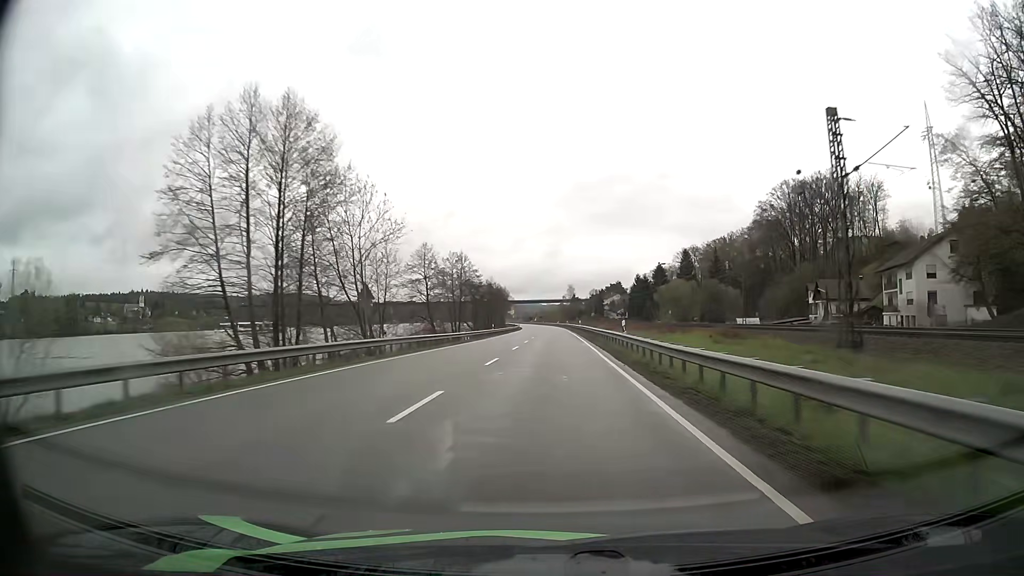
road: primary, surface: asphalt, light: Day
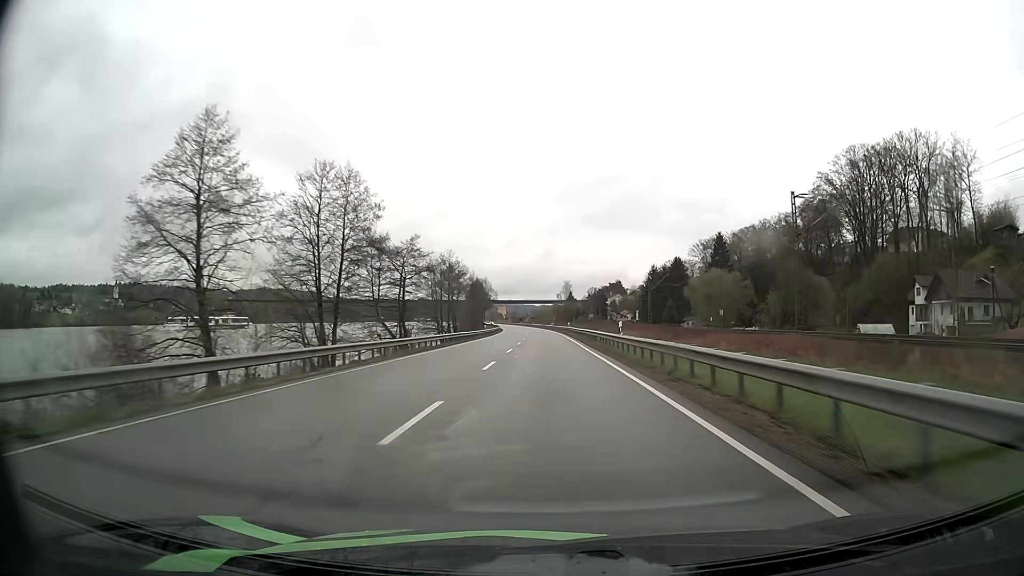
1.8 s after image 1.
(+0.4, +49.2) m; 0°
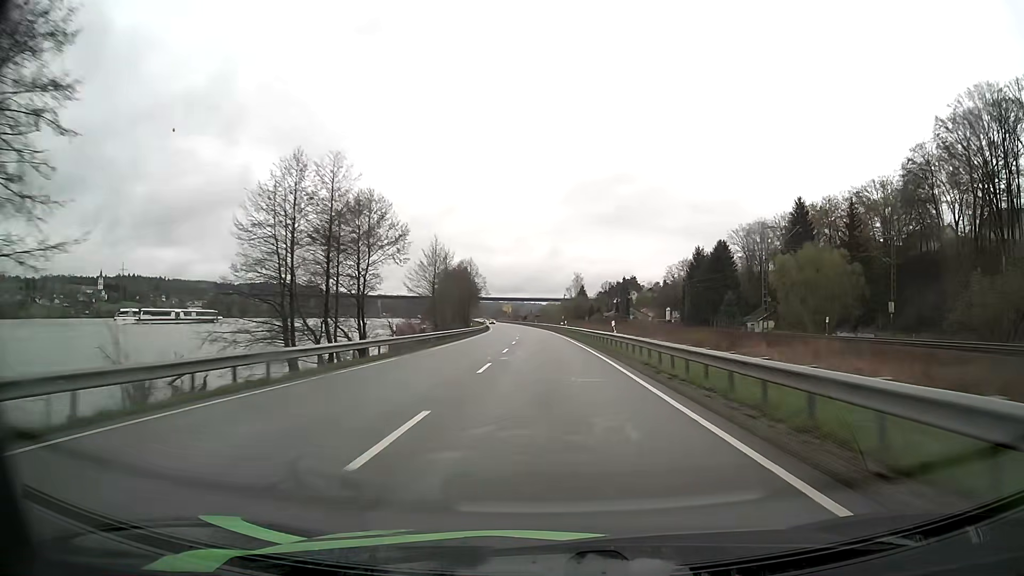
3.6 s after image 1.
(0.0, +49.3) m; 0°
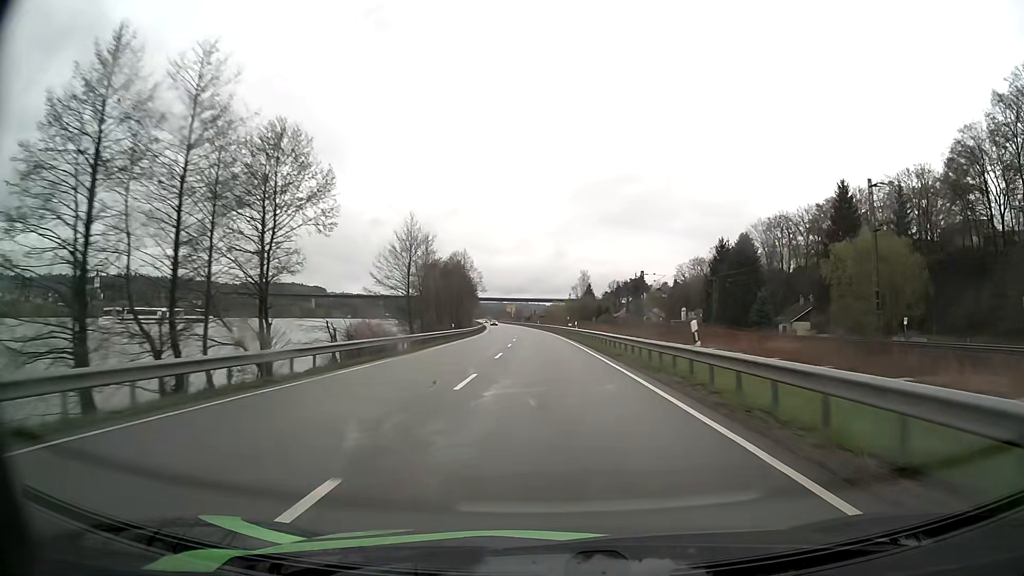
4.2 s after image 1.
(0.0, +16.4) m; 0°
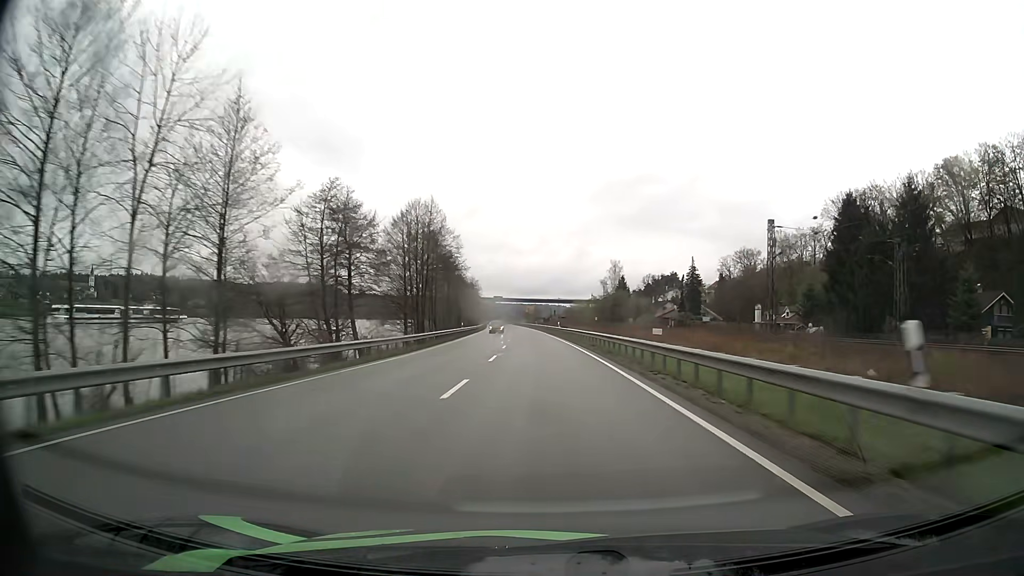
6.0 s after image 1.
(-0.6, +49.3) m; -2°
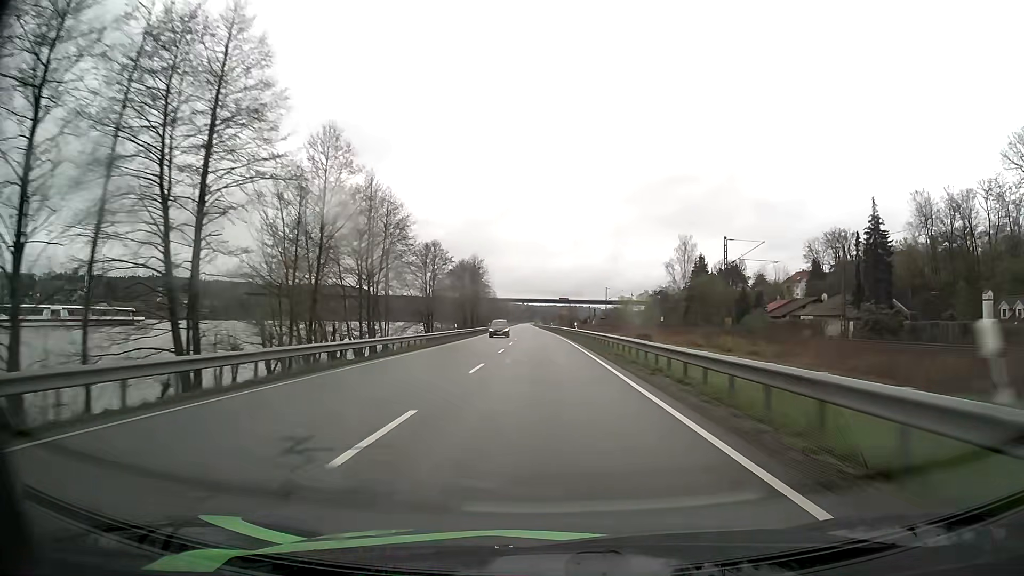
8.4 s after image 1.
(-1.6, +65.7) m; -3°
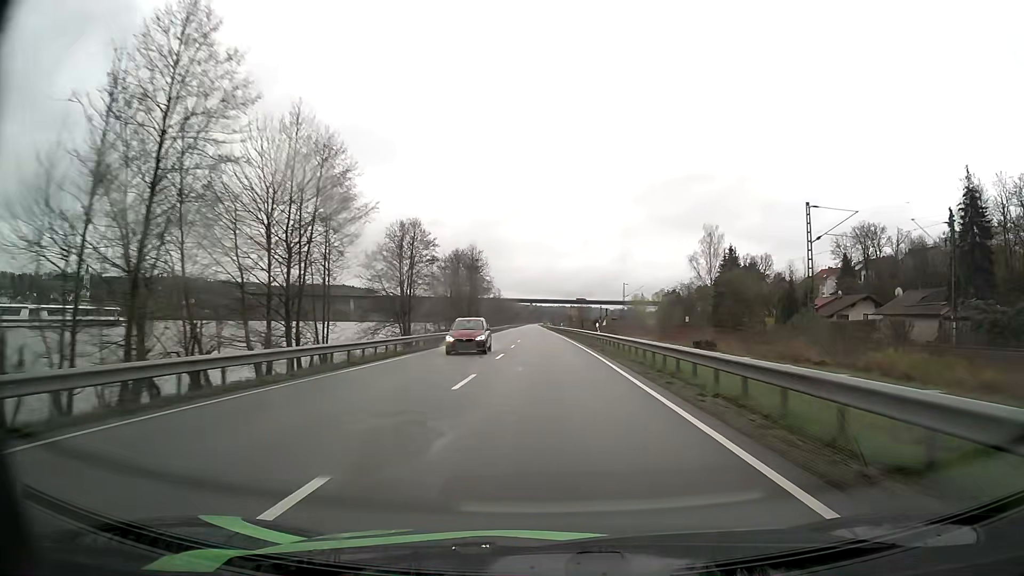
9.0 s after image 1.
(-0.1, +16.4) m; -1°
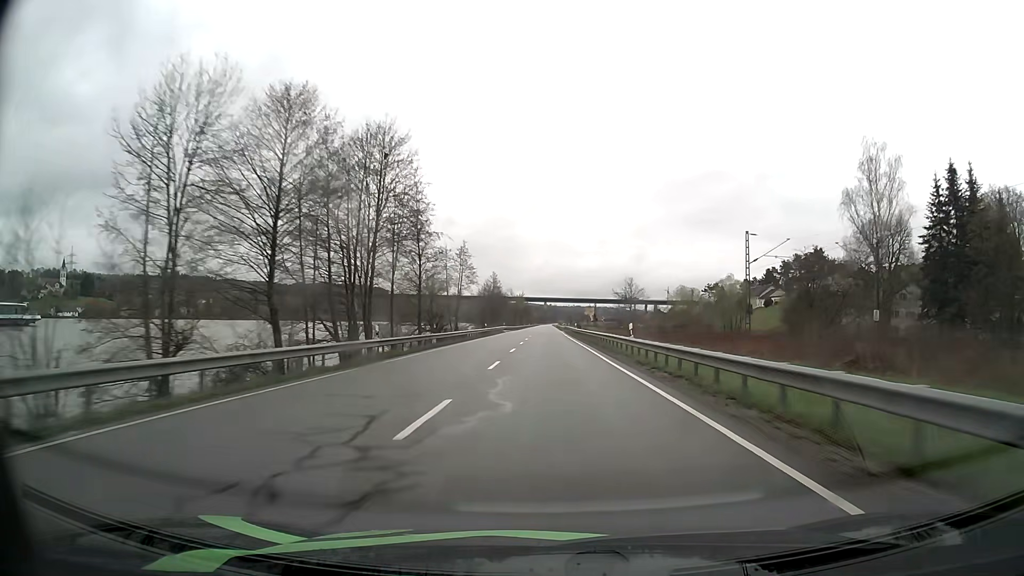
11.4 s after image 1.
(-0.7, +65.7) m; -1°
(0, +10) (0, +20) (0, +30) (0, +40) (0, +50) (0, +60) (0, +70) (0, +80) (0, +90) (0, +100) m
